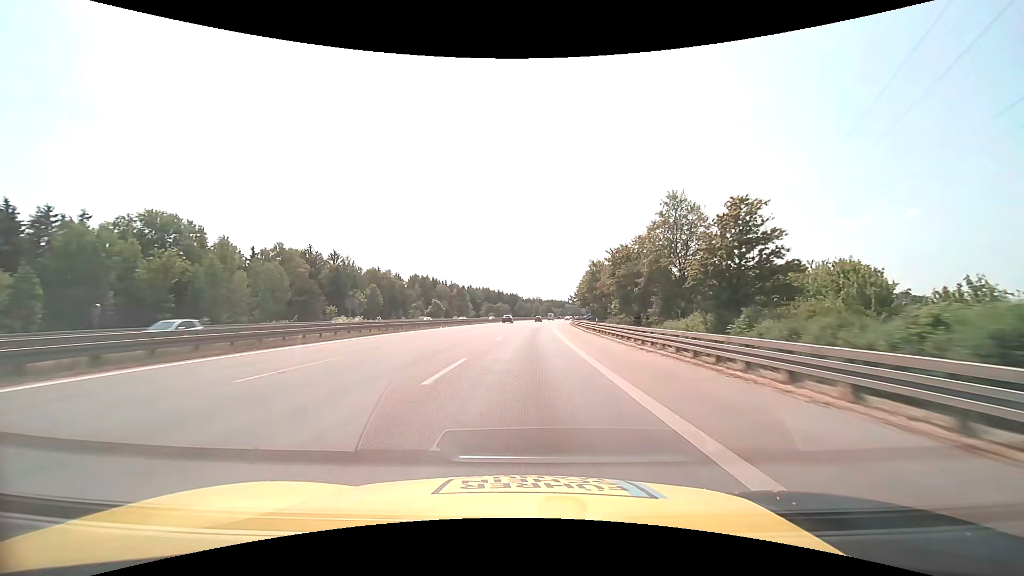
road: motorway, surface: asphalt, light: Day
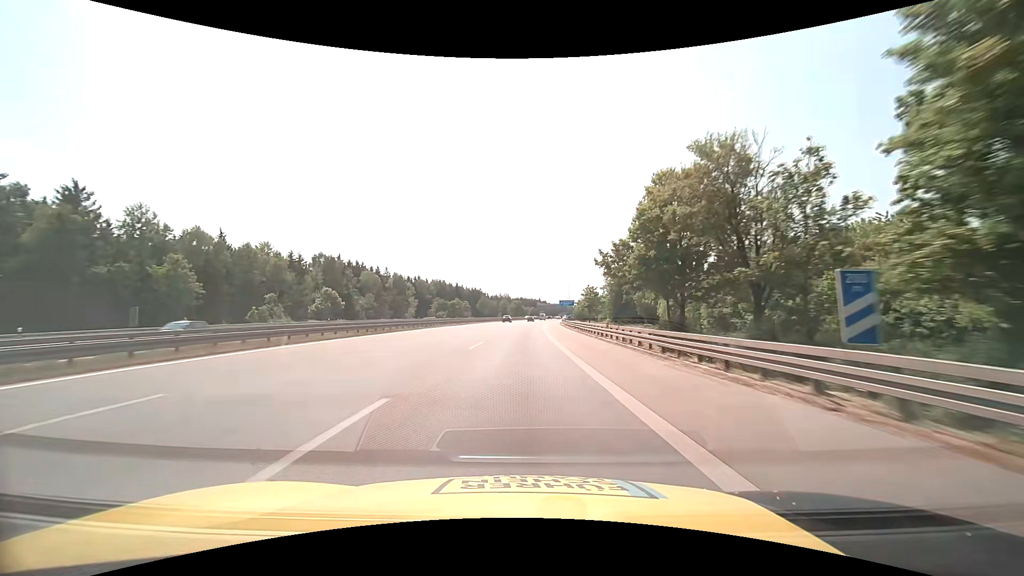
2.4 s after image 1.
(+2.0, +61.9) m; +4°
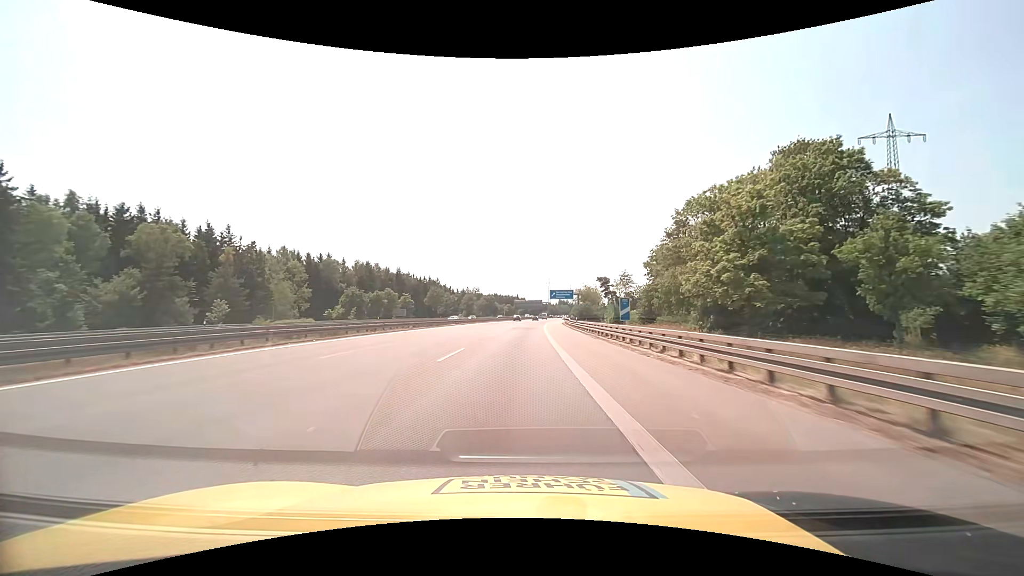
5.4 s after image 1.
(+2.1, +77.4) m; +3°
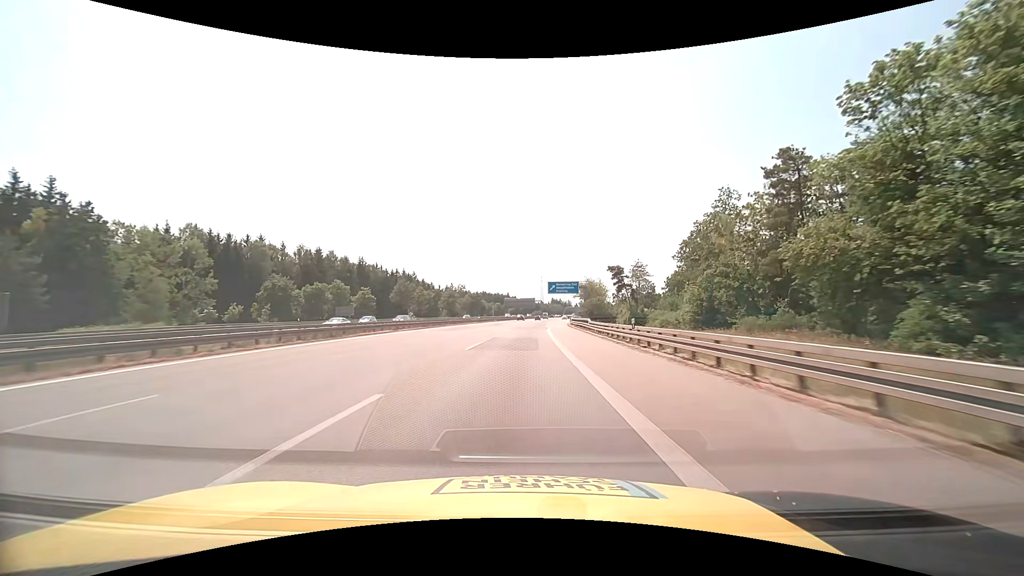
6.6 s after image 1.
(+0.3, +31.0) m; +1°
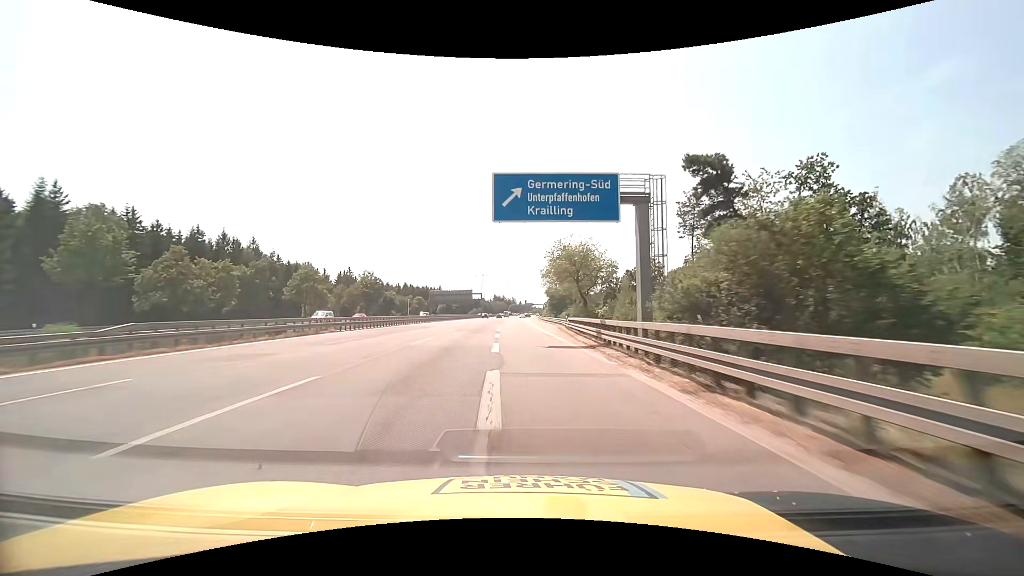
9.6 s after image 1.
(+3.5, +77.4) m; +7°
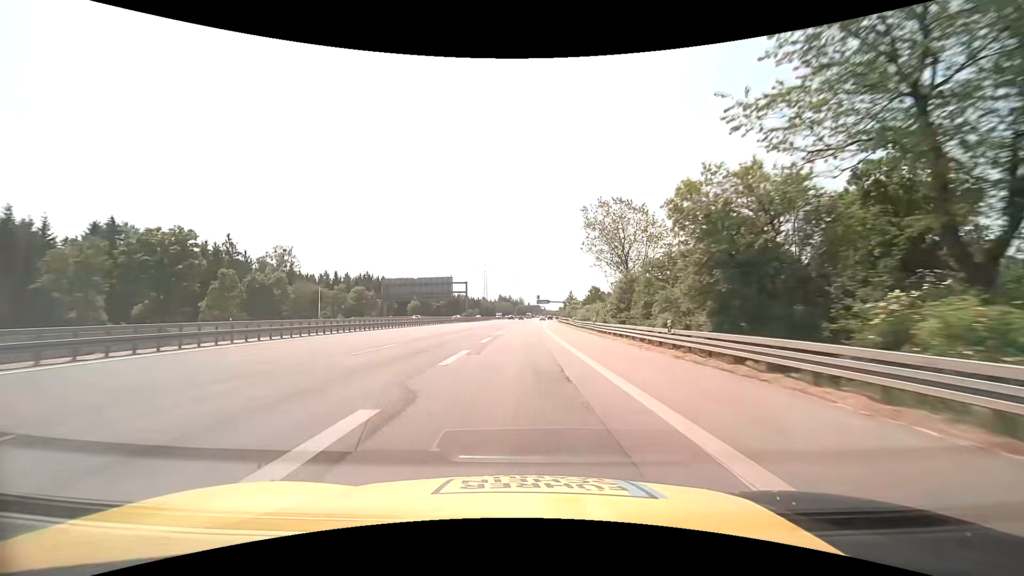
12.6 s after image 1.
(-0.9, +77.6) m; -1°
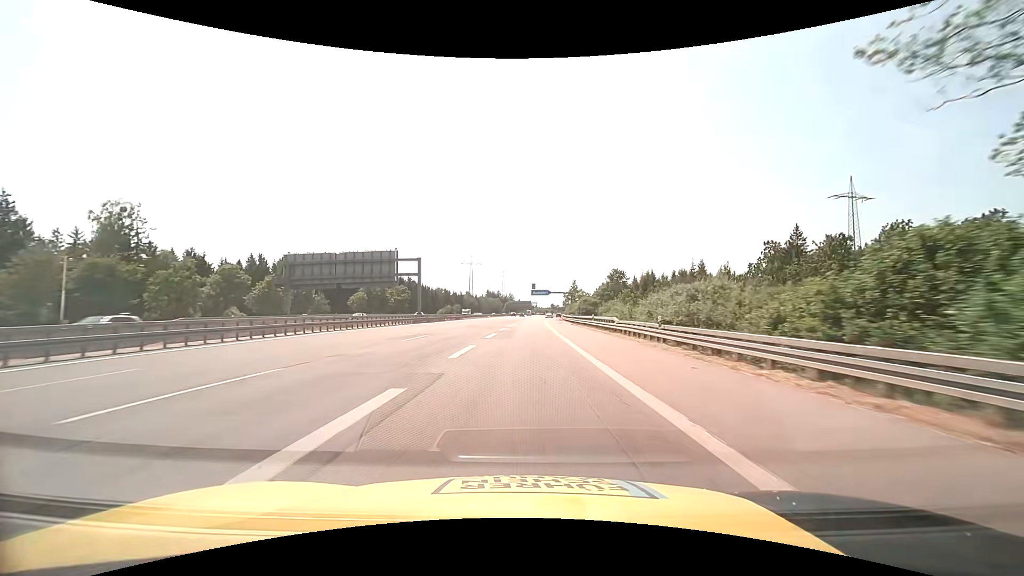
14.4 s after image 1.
(+0.4, +46.1) m; +1°
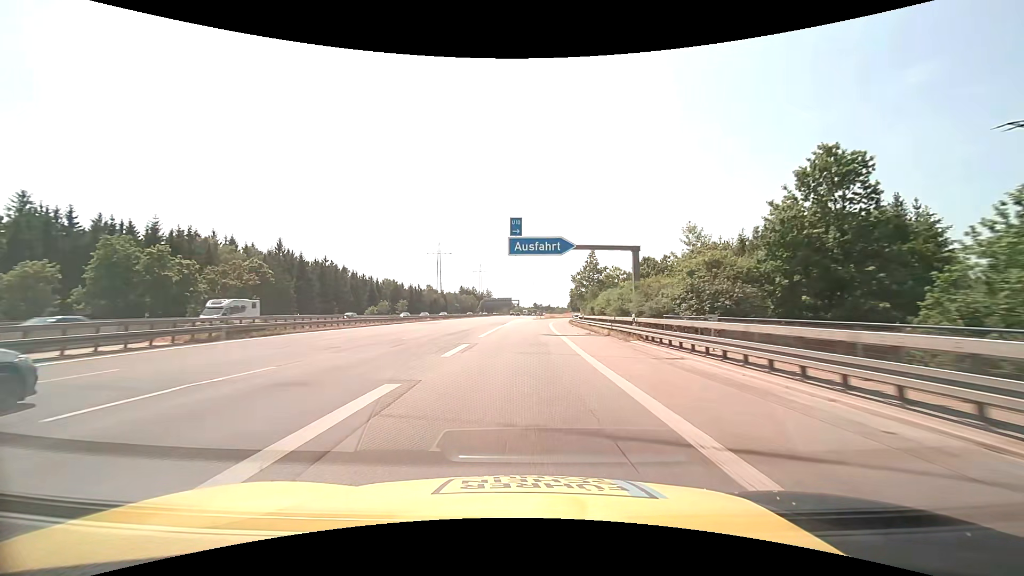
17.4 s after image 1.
(+1.4, +71.8) m; +2°
(0, +10) (0, +20) (0, +30) (0, +40) (+1, +50) (+1, +60) (+2, +70) (+3, +80) (+4, +90) (+6, +100) m
